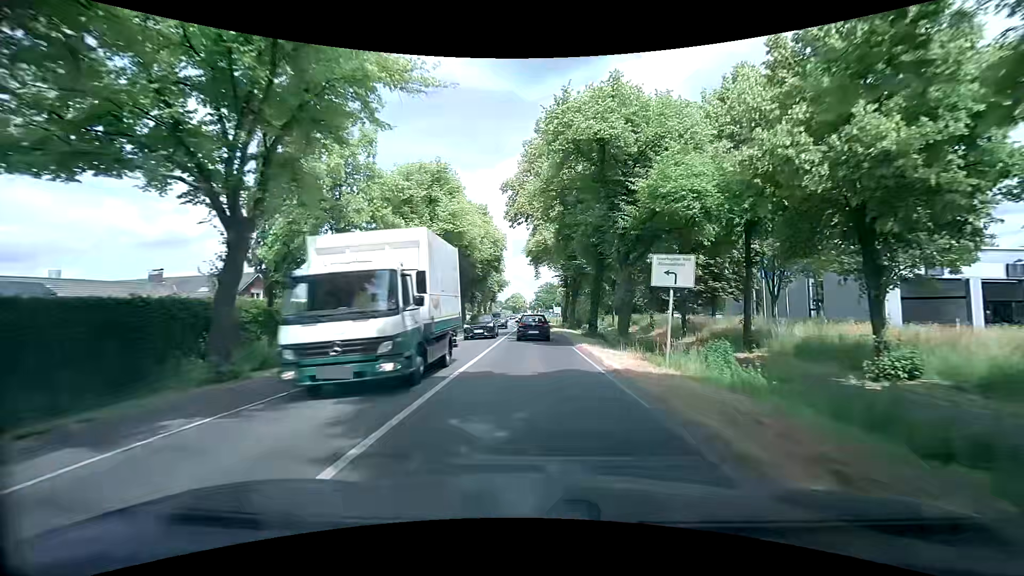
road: secondary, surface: asphalt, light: Day
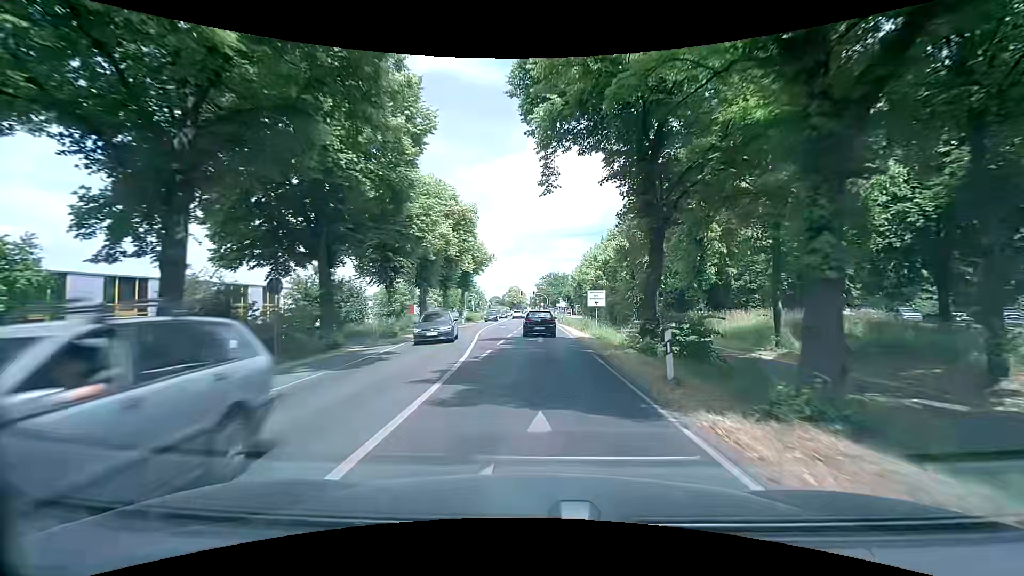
(0.0, +44.2) m; -1°
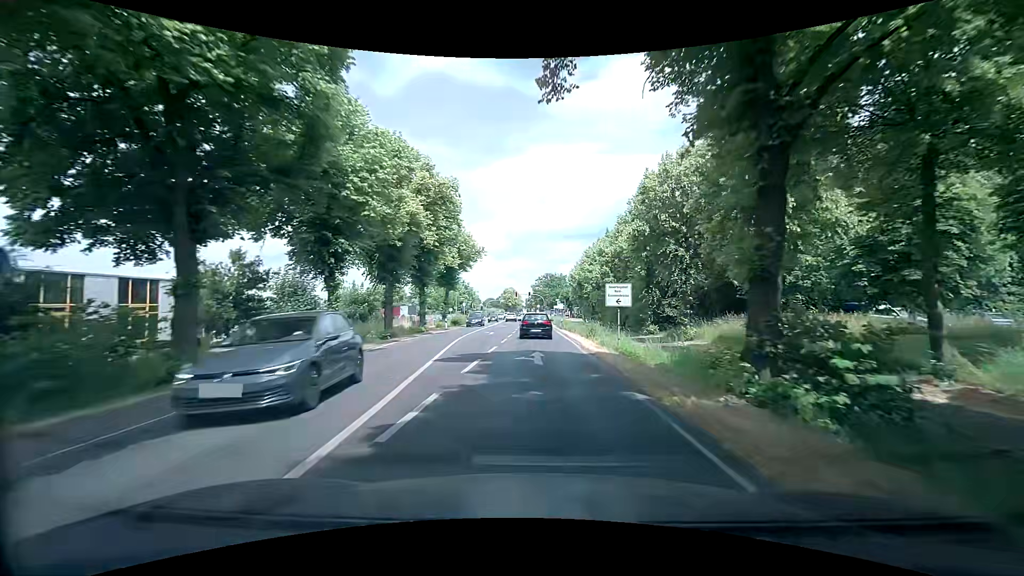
(+0.1, +8.8) m; +1°
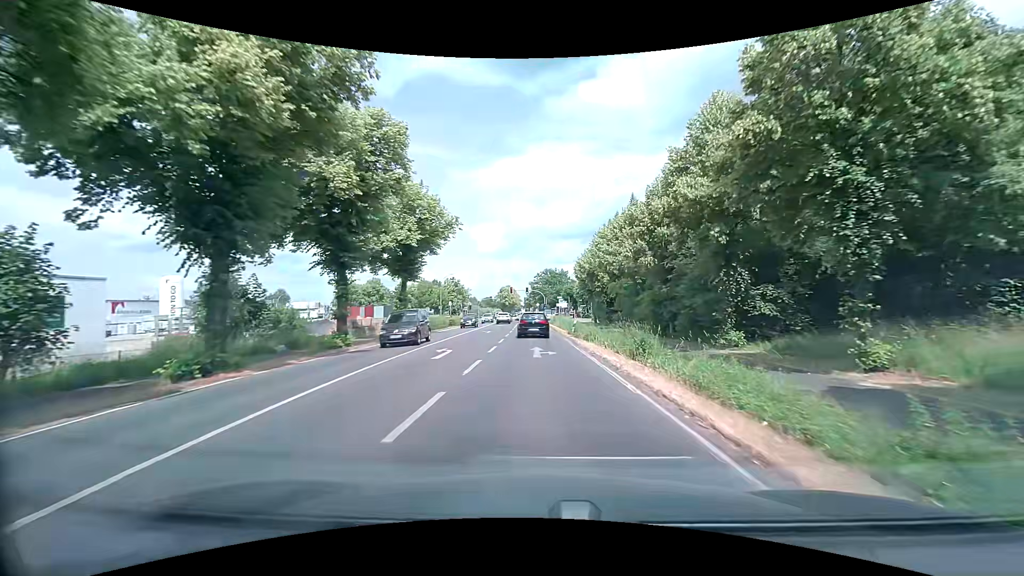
(+0.1, +18.0) m; 0°
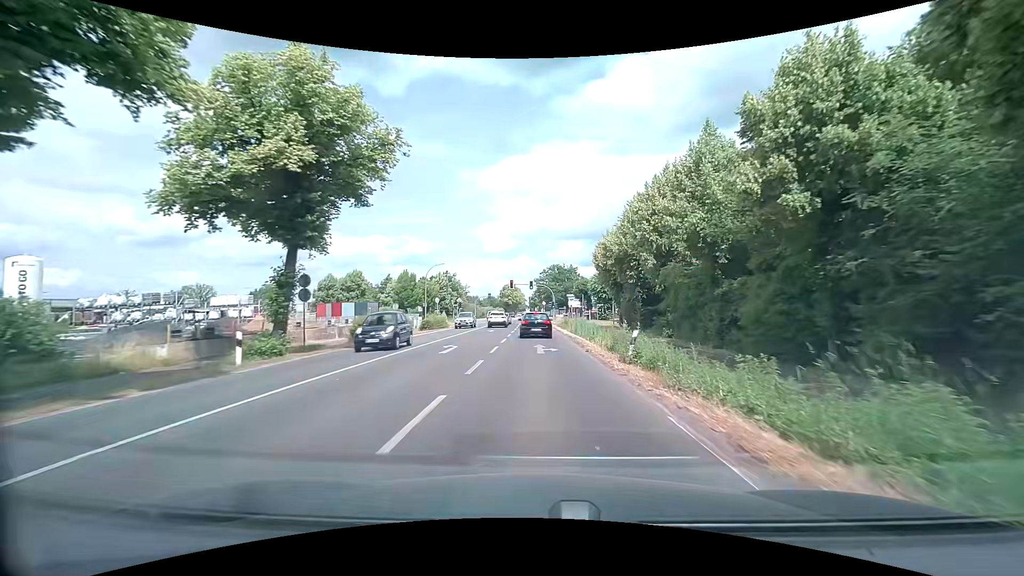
(0.0, +18.6) m; 0°
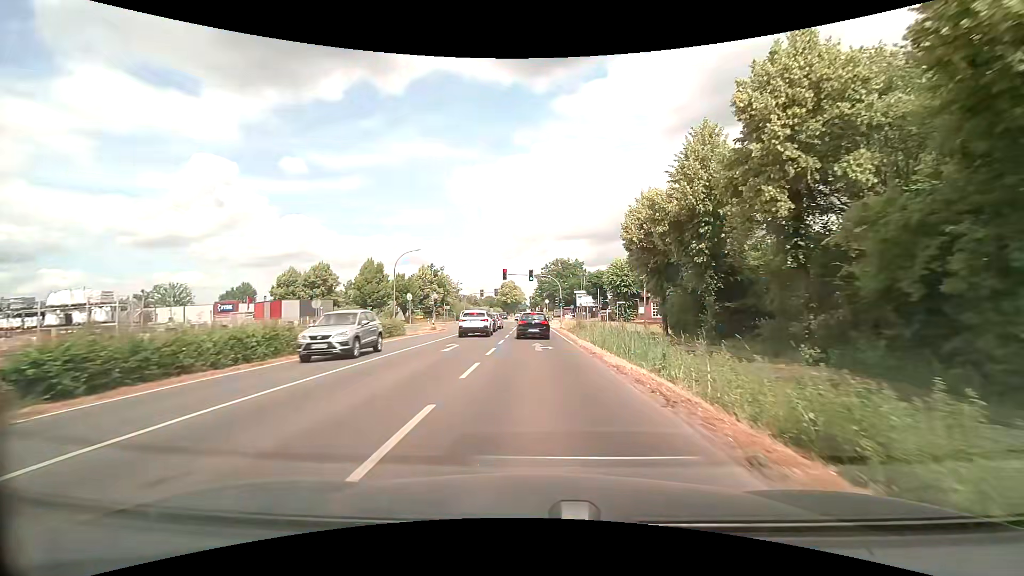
(-0.1, +18.8) m; -1°
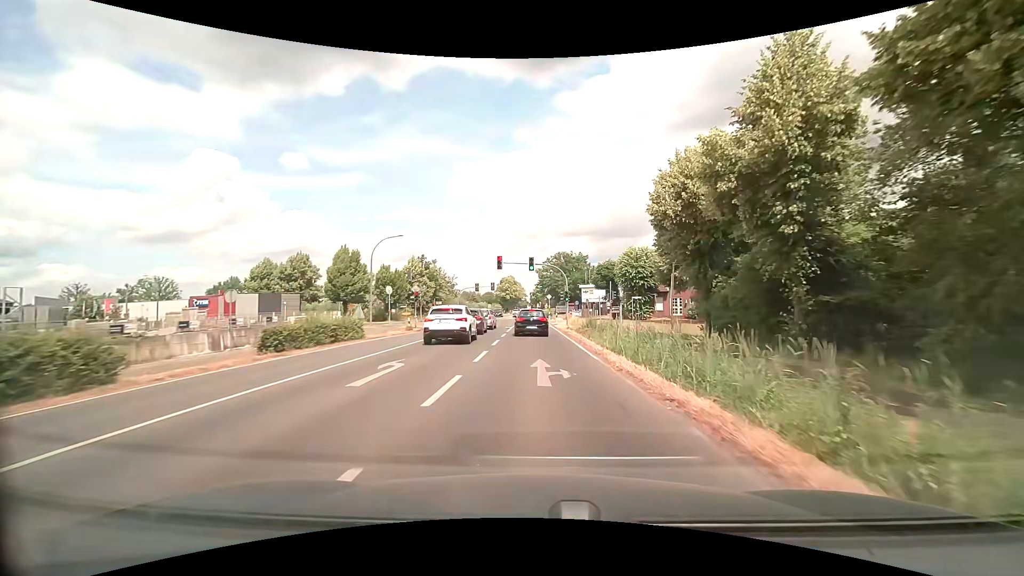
(0.0, +9.2) m; 0°
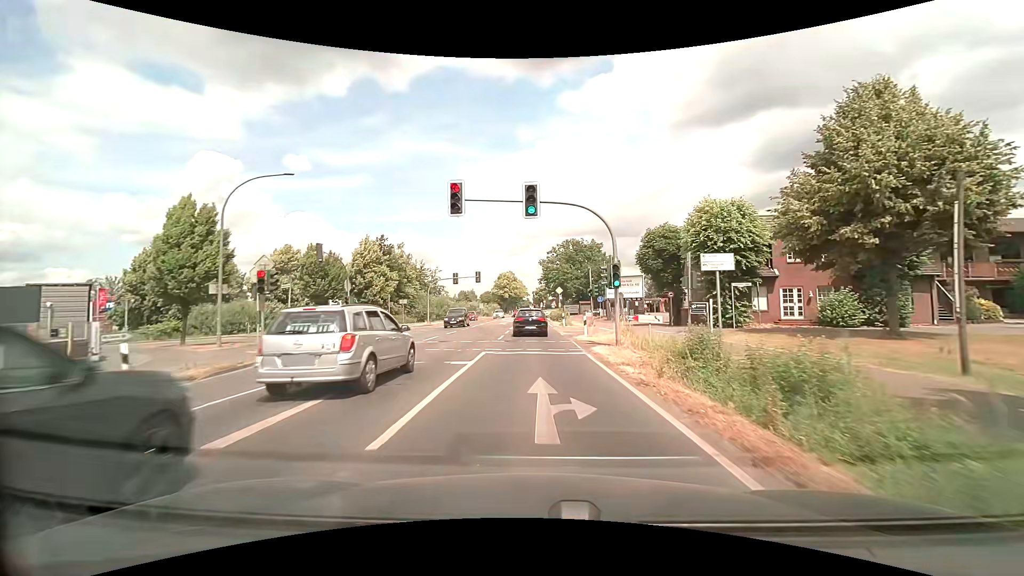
(0.0, +26.2) m; 0°
(0, +10) (0, +20) (0, +30) (0, +40) (0, +50) (-1, +60) (-1, +70) (-1, +80) (-1, +90) (-1, +100) m
